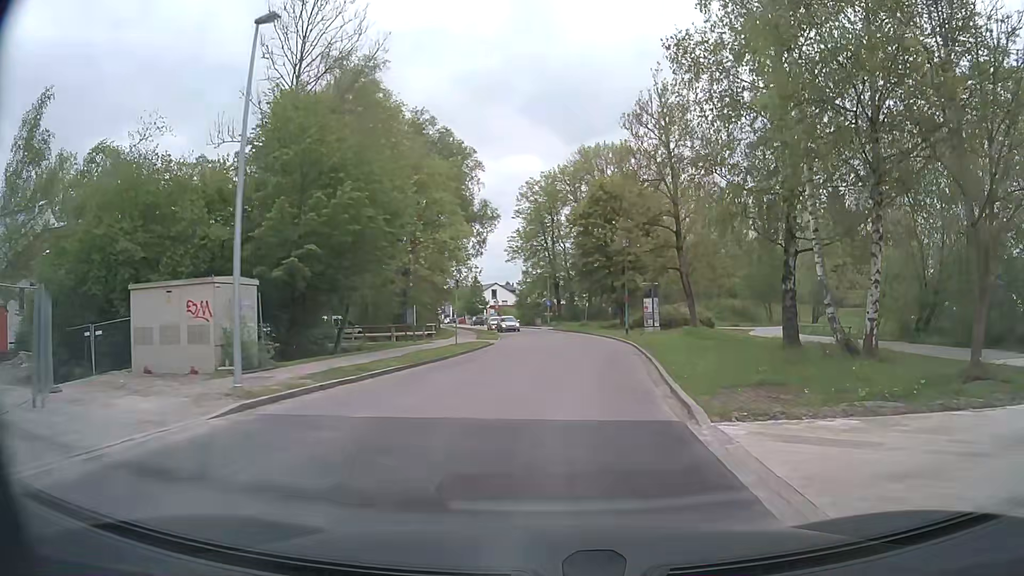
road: residential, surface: asphalt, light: Day
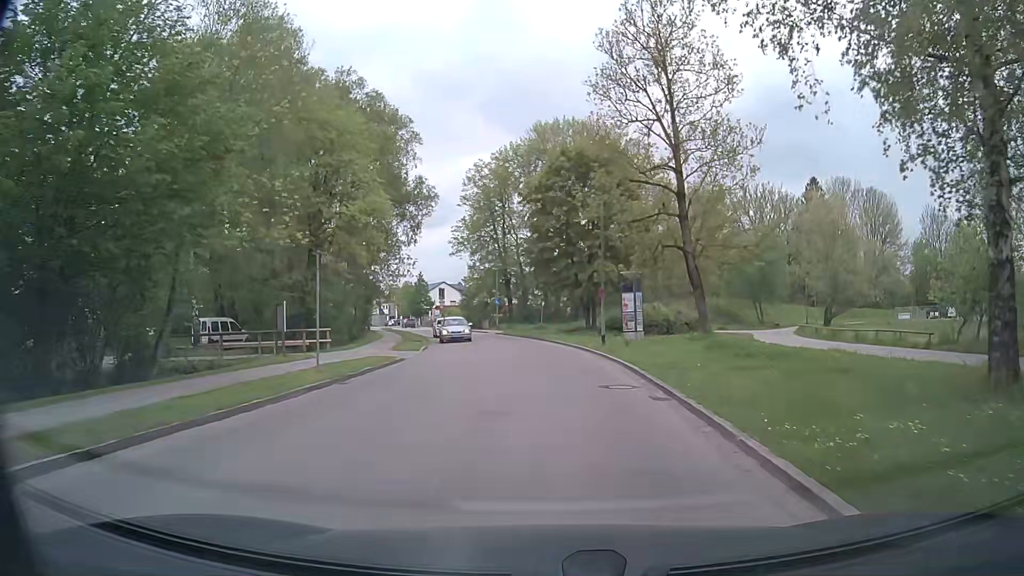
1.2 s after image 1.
(+0.5, +12.3) m; +4°
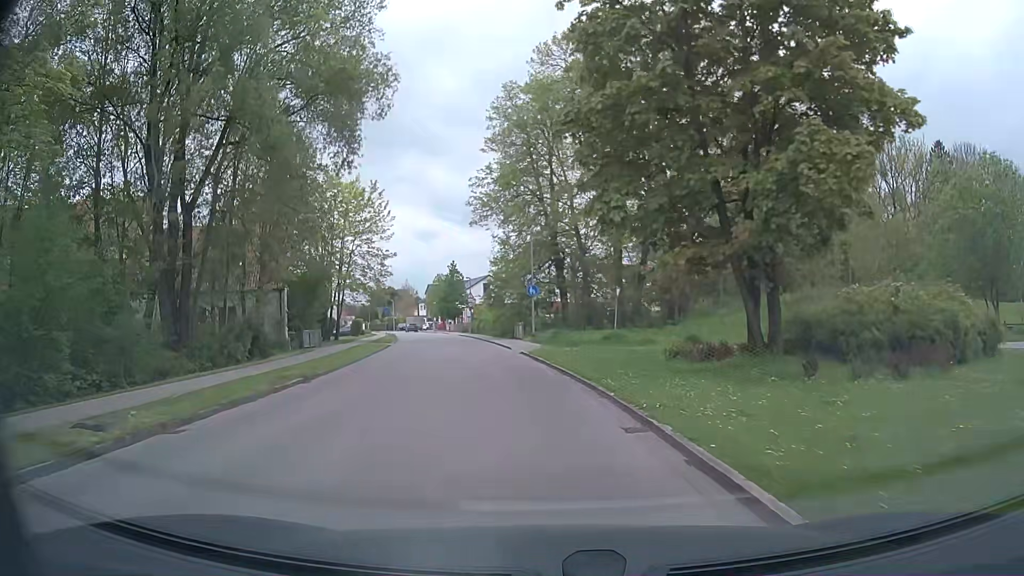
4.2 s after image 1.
(-0.3, +30.4) m; -4°
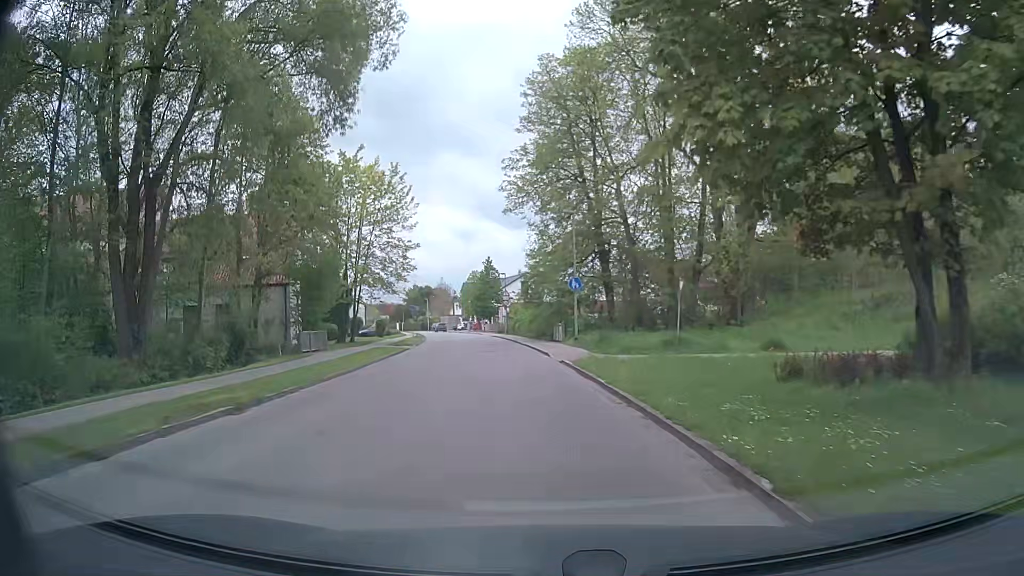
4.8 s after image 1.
(-0.3, +6.2) m; -5°
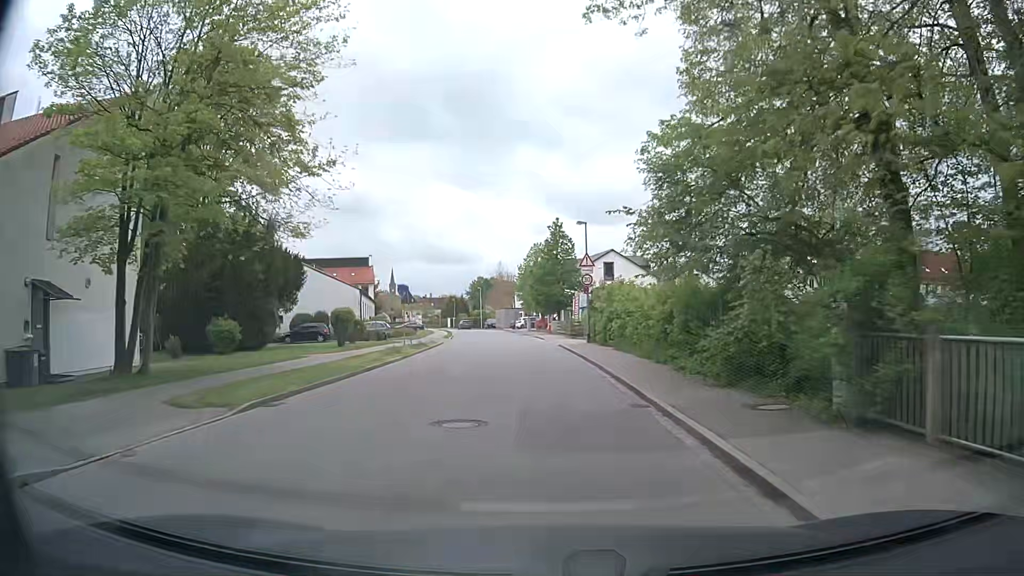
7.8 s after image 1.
(-2.2, +33.5) m; -6°
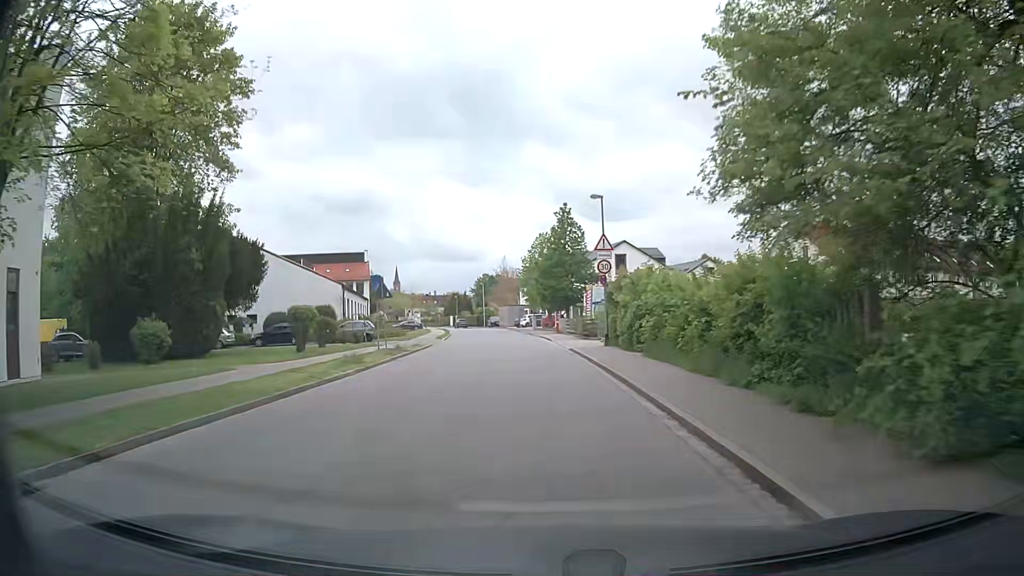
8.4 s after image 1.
(0.0, +6.7) m; 0°
(0, +10) (0, +20) (-1, +30) (-1, +40) (-2, +50) (-3, +60) (-5, +70) (-6, +80) (-8, +89) (-10, +99) m
